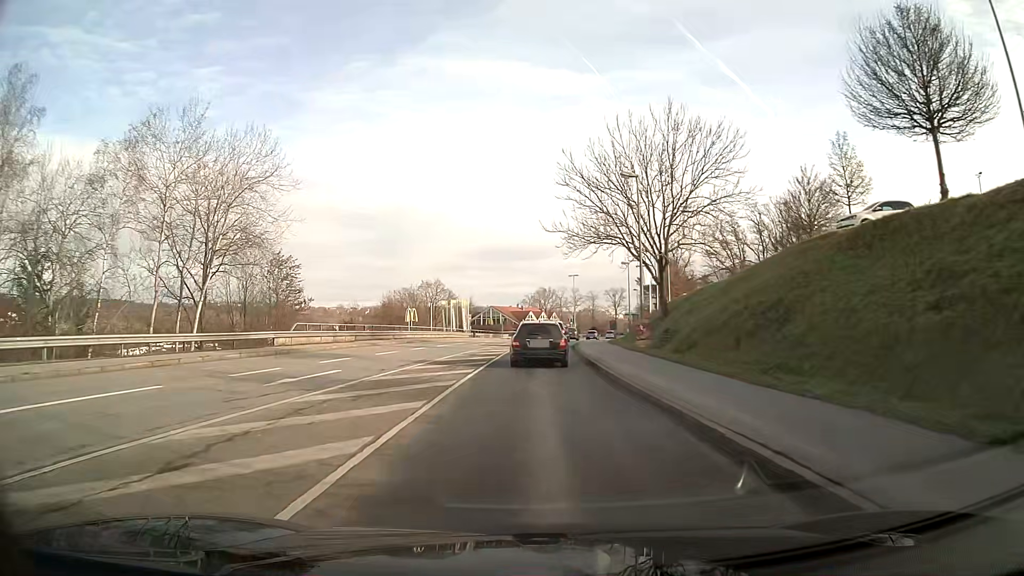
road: tertiary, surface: asphalt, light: Day
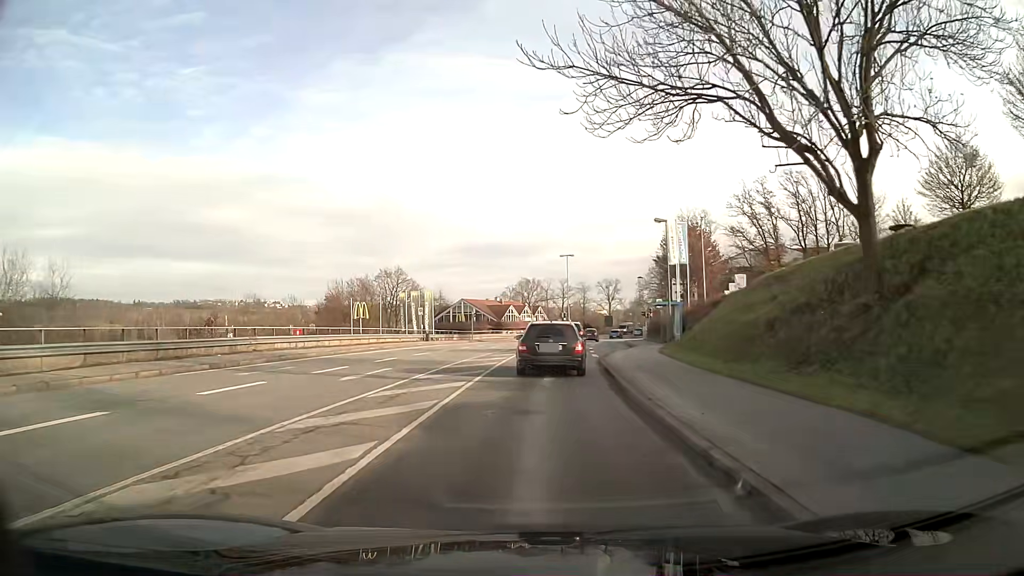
(+0.3, +27.2) m; +2°
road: primary_link
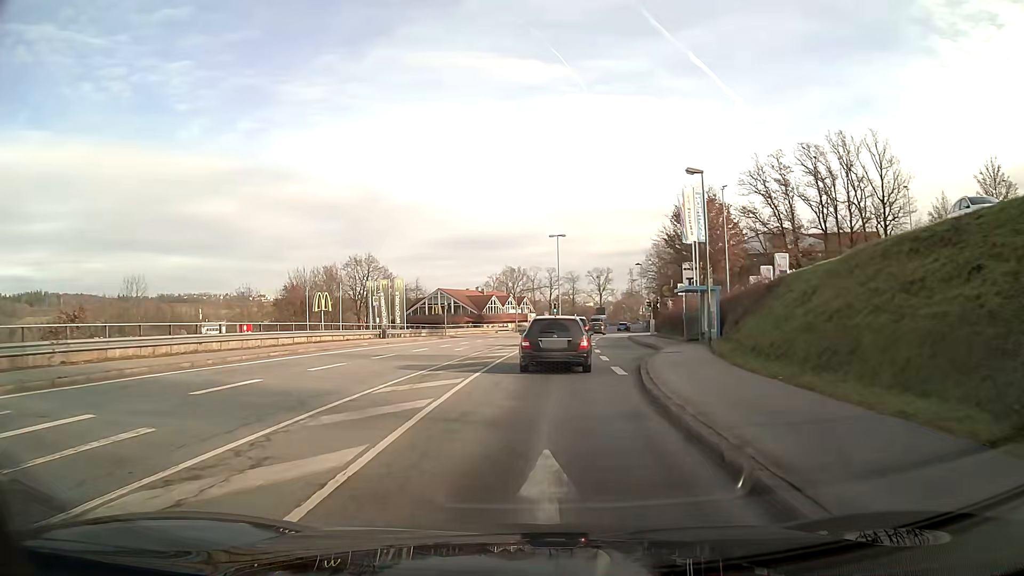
(+0.1, +12.5) m; +1°
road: tertiary
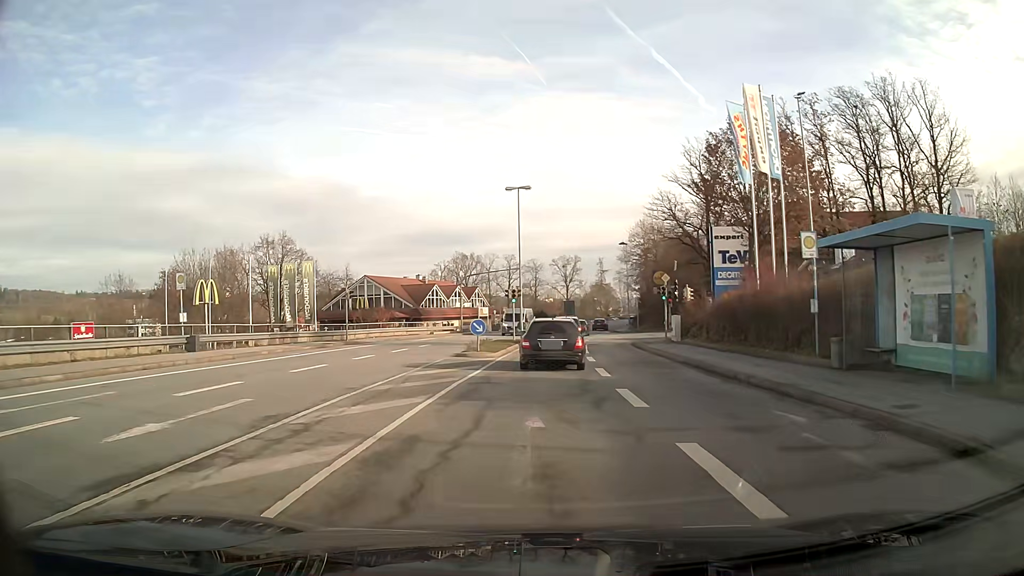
(+0.7, +23.9) m; +3°
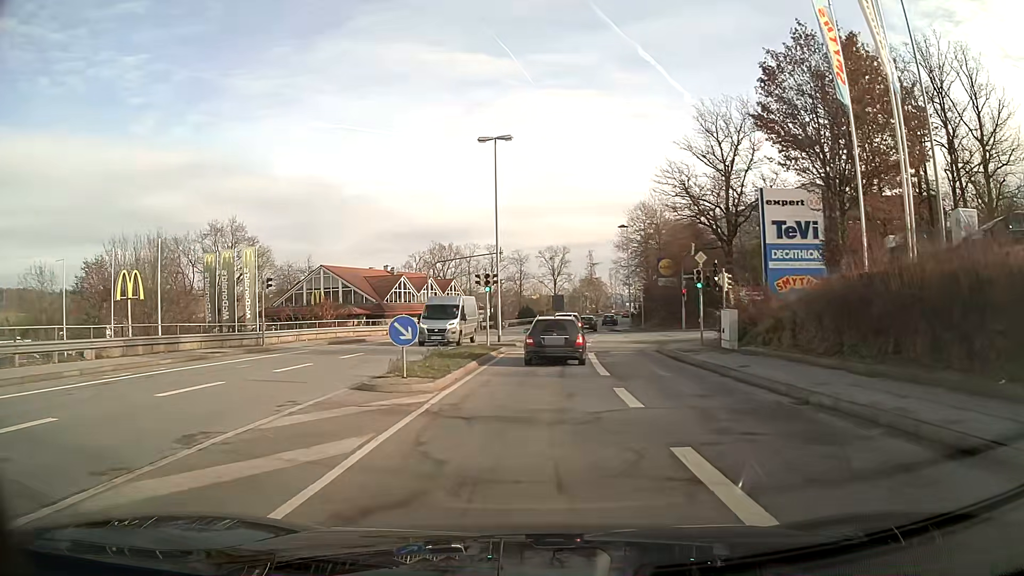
(+0.1, +12.3) m; +1°
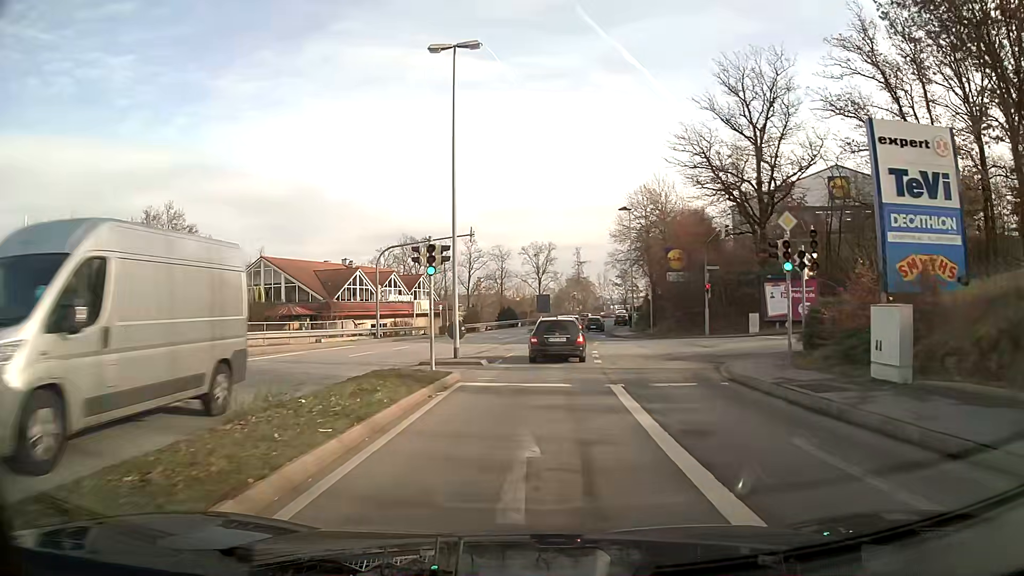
(+0.1, +12.3) m; +1°
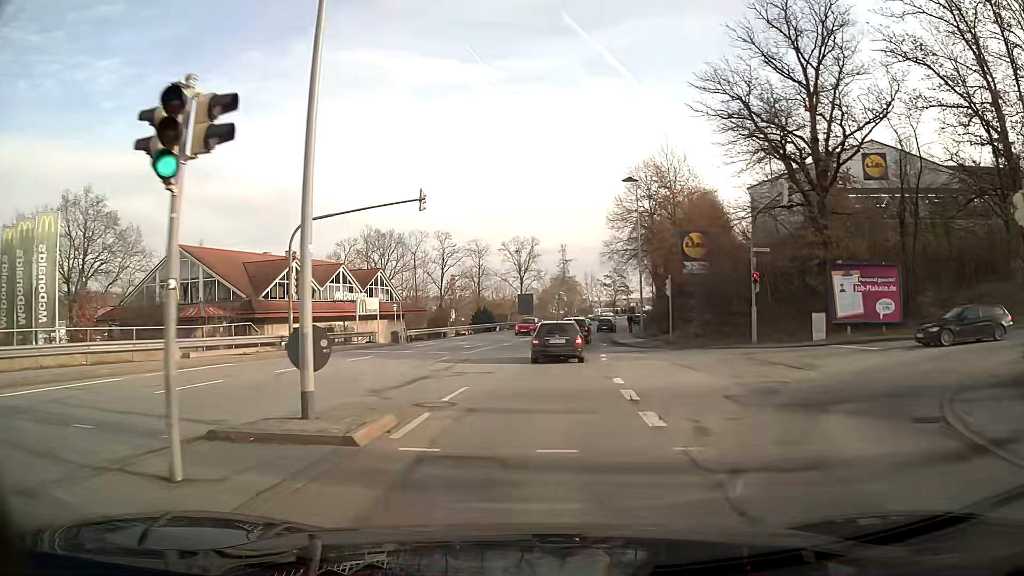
(+0.2, +12.6) m; +2°
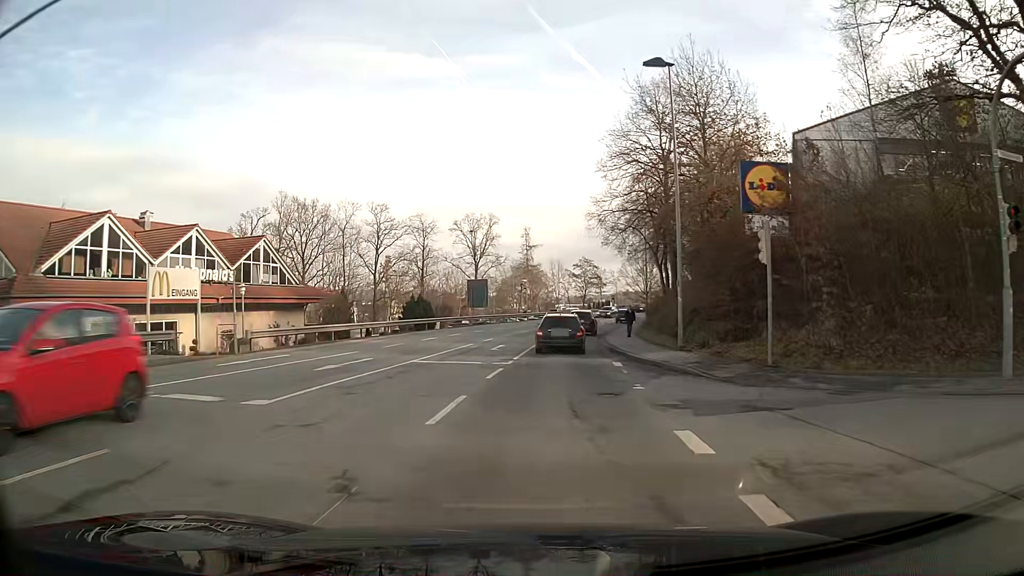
(+0.6, +20.1) m; +3°
